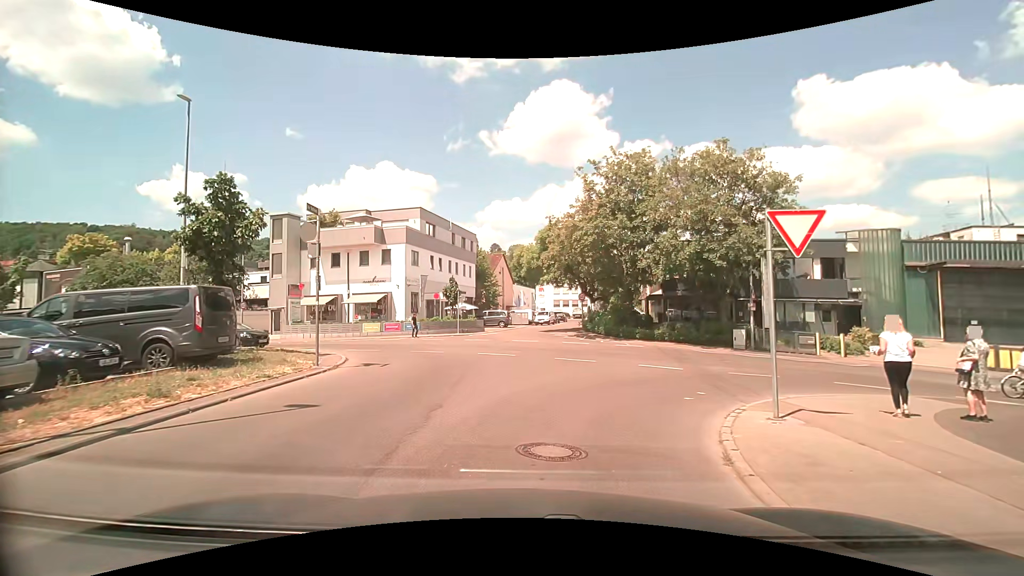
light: Day
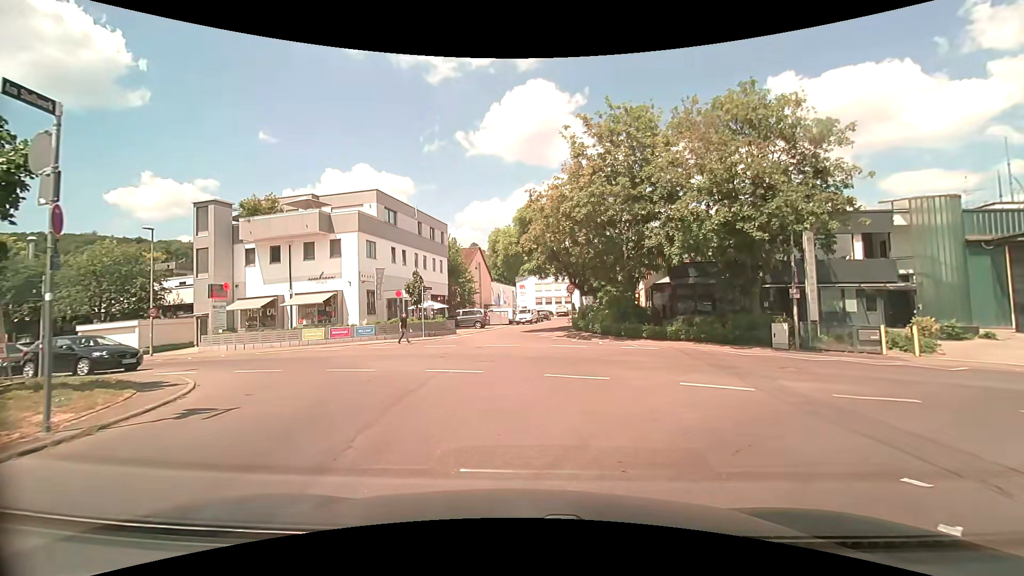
(+0.2, +6.8) m; +3°
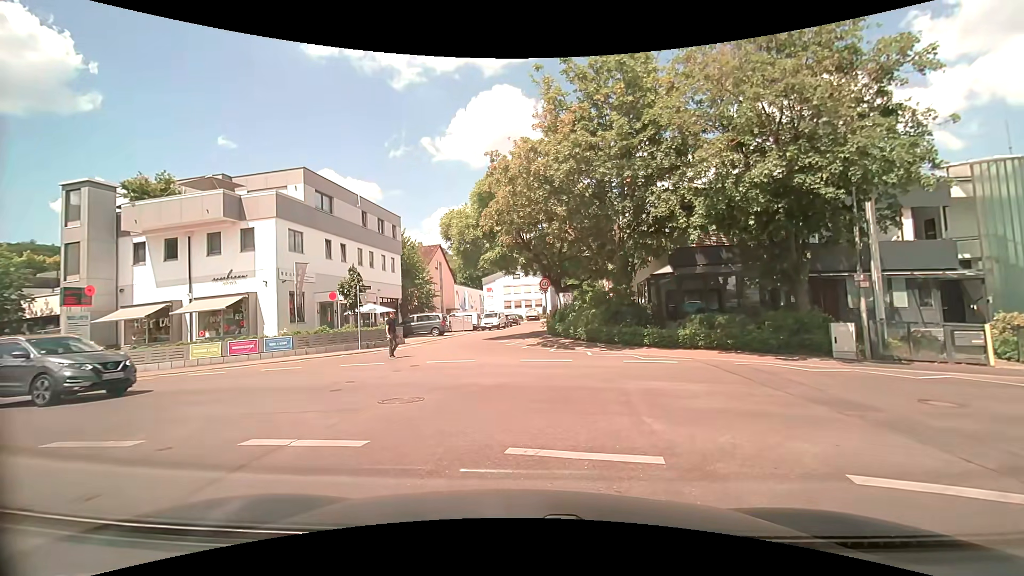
(+0.2, +6.8) m; +3°
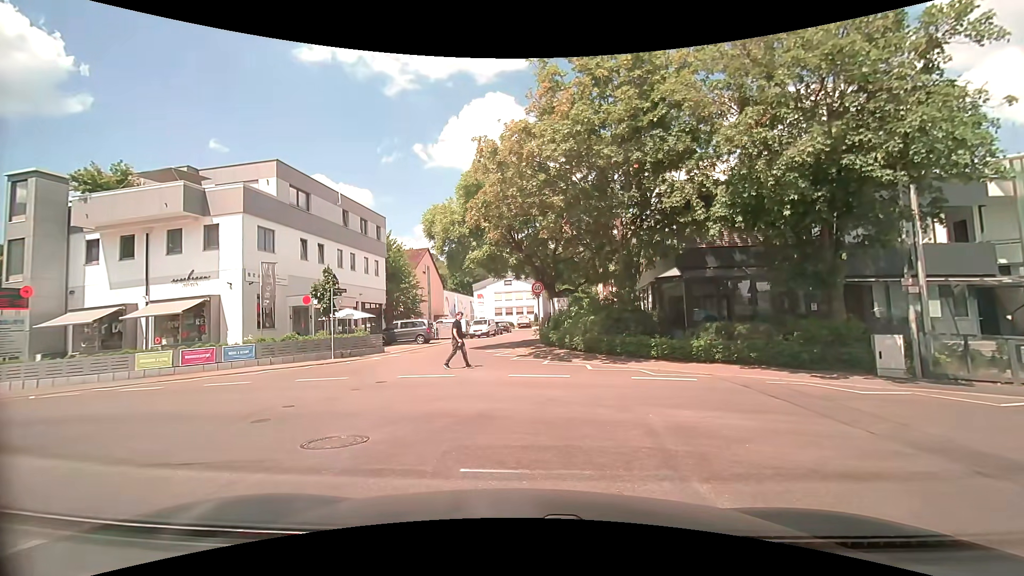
(0.0, +2.3) m; +1°
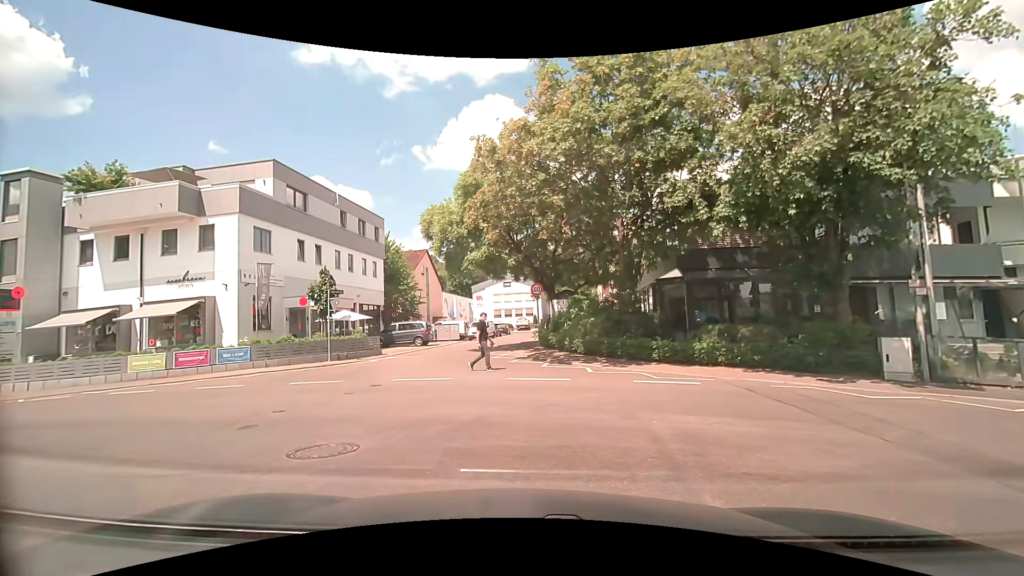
(0.0, +0.3) m; 0°
